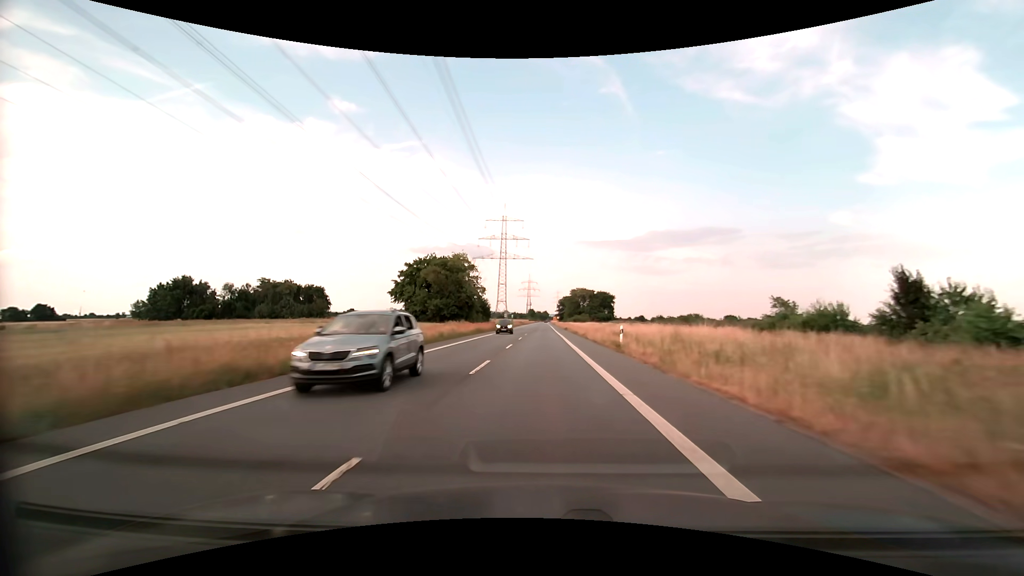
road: secondary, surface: asphalt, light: Day
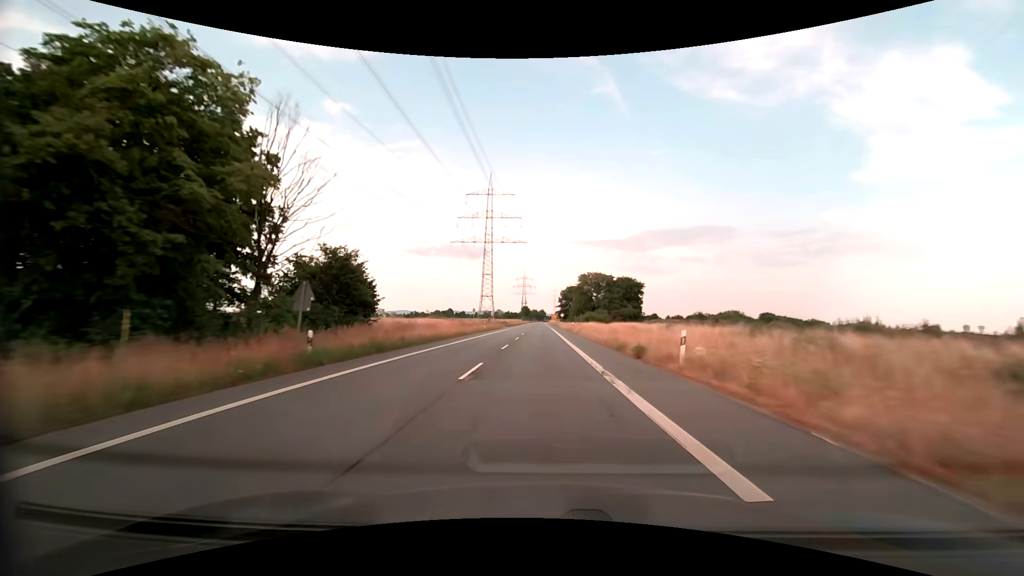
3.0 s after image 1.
(+0.1, +61.5) m; 0°
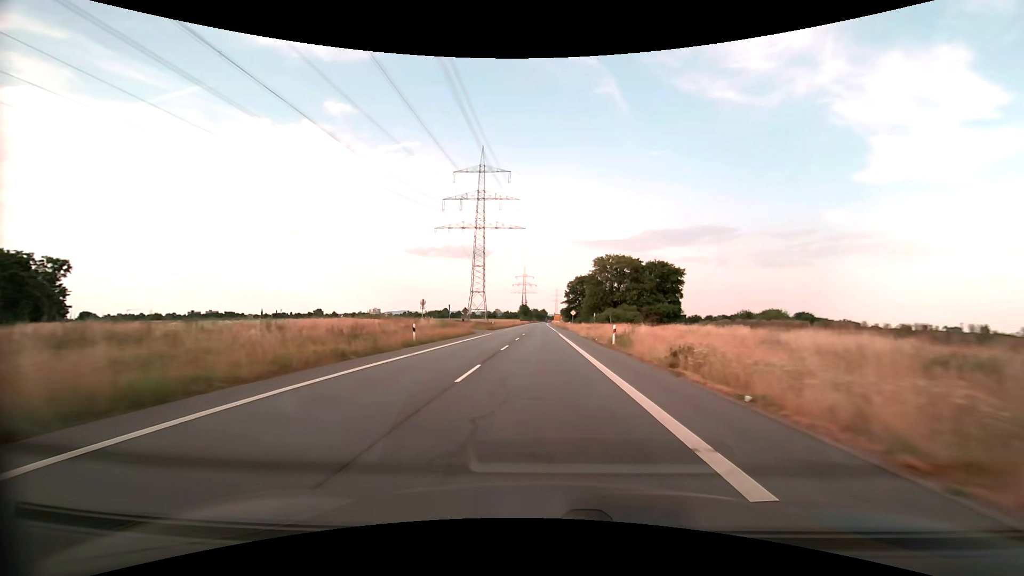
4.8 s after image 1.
(-0.1, +36.7) m; 0°
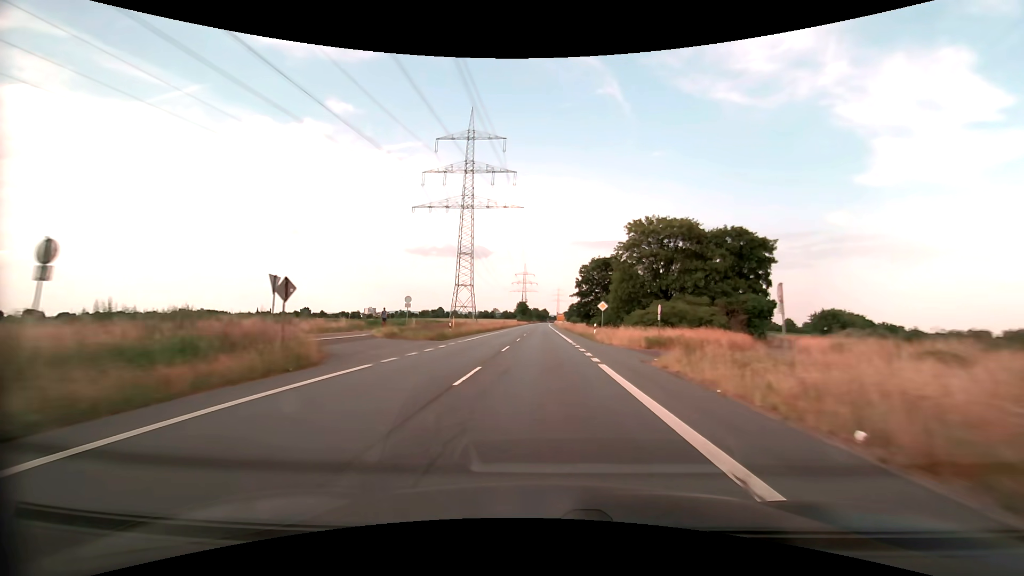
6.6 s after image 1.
(0.0, +36.7) m; 0°
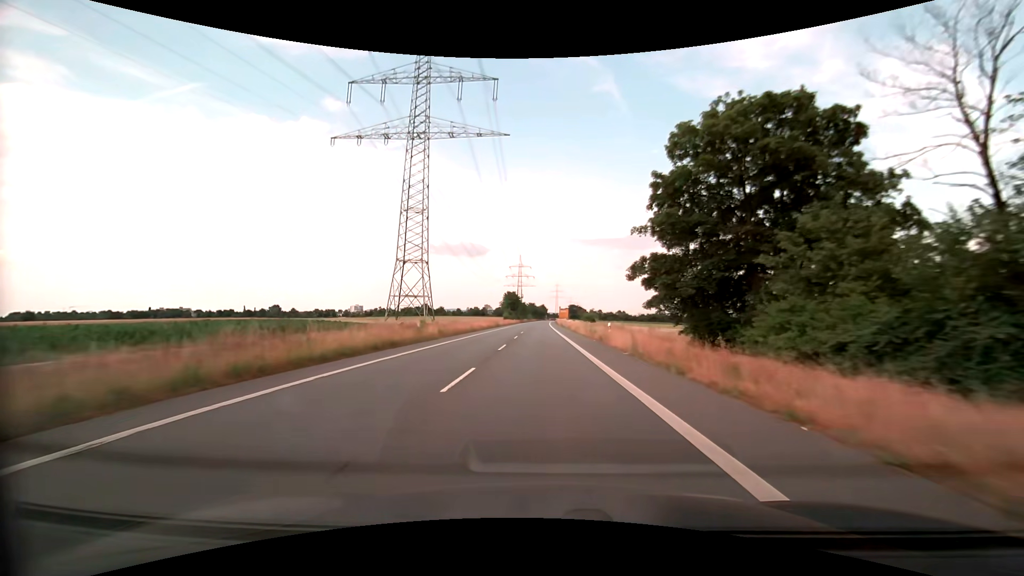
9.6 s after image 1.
(0.0, +61.1) m; 0°
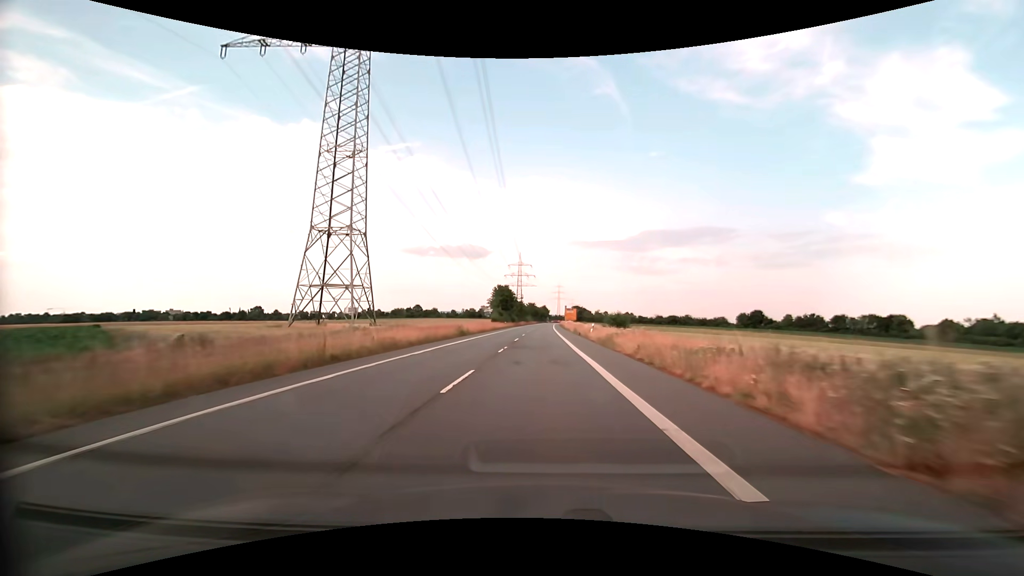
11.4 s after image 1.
(0.0, +35.9) m; 0°
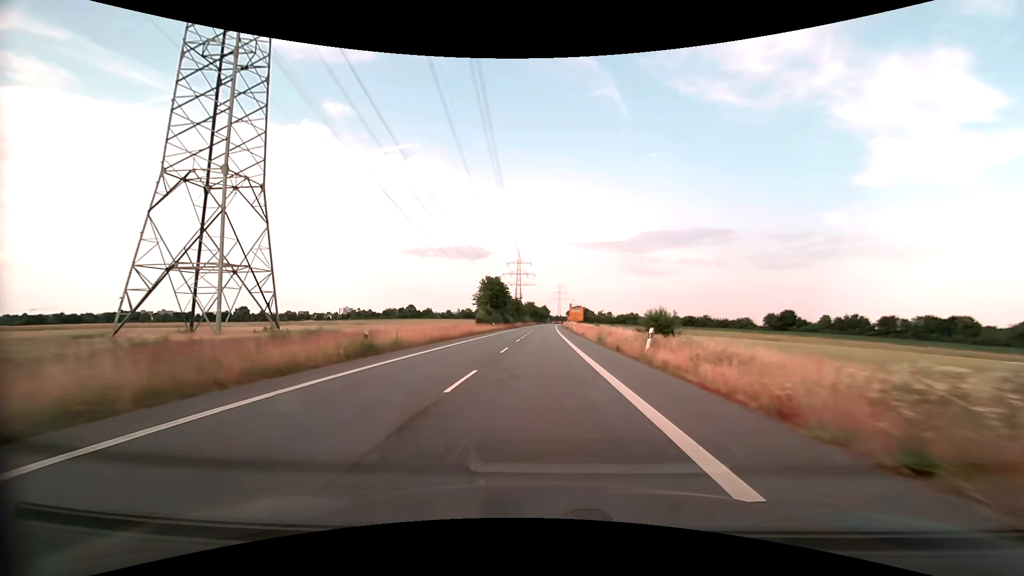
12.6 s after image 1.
(0.0, +23.8) m; 0°
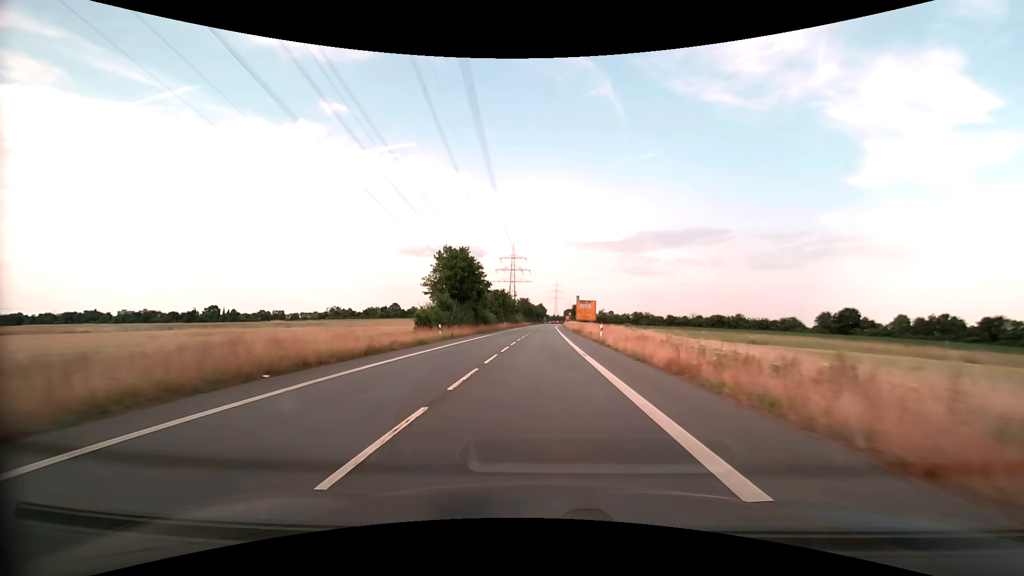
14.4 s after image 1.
(+0.1, +35.8) m; 0°
(0, +10) (0, +20) (0, +30) (0, +40) (0, +50) (+1, +60) (+1, +70) (+1, +80) (+1, +90) (+1, +100) m
